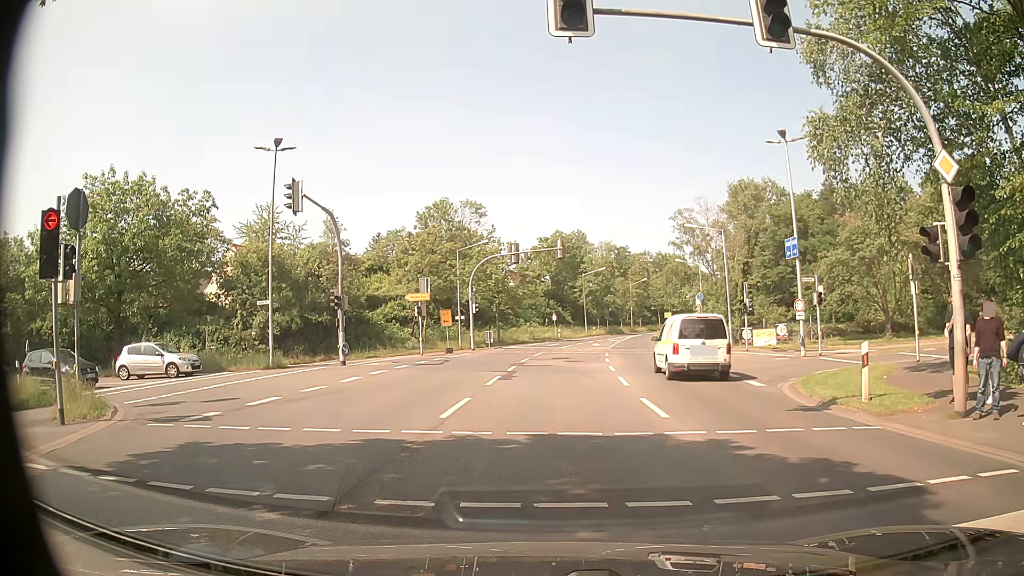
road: secondary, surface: asphalt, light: Day
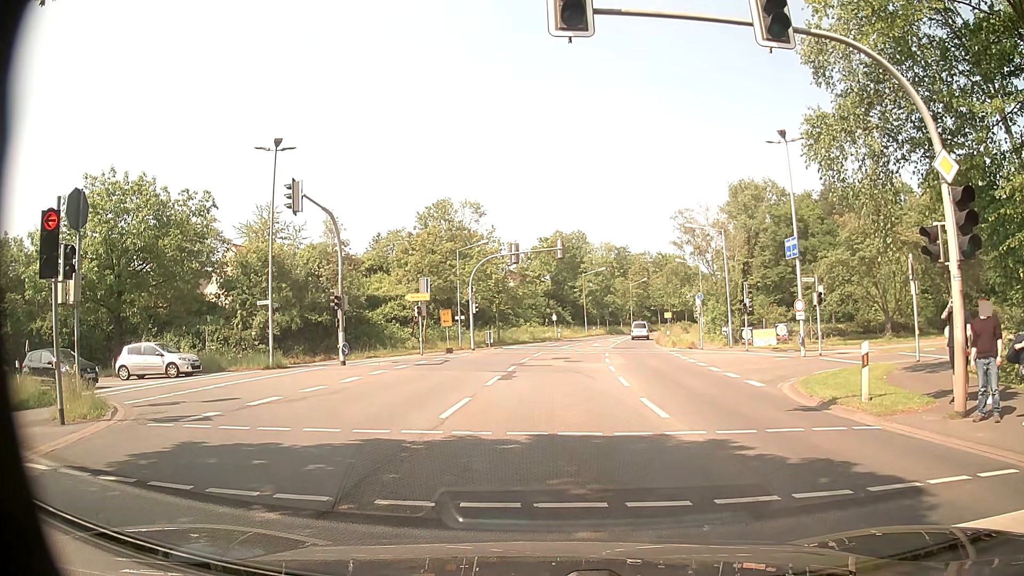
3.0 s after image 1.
(0.0, 0.0) m; 0°
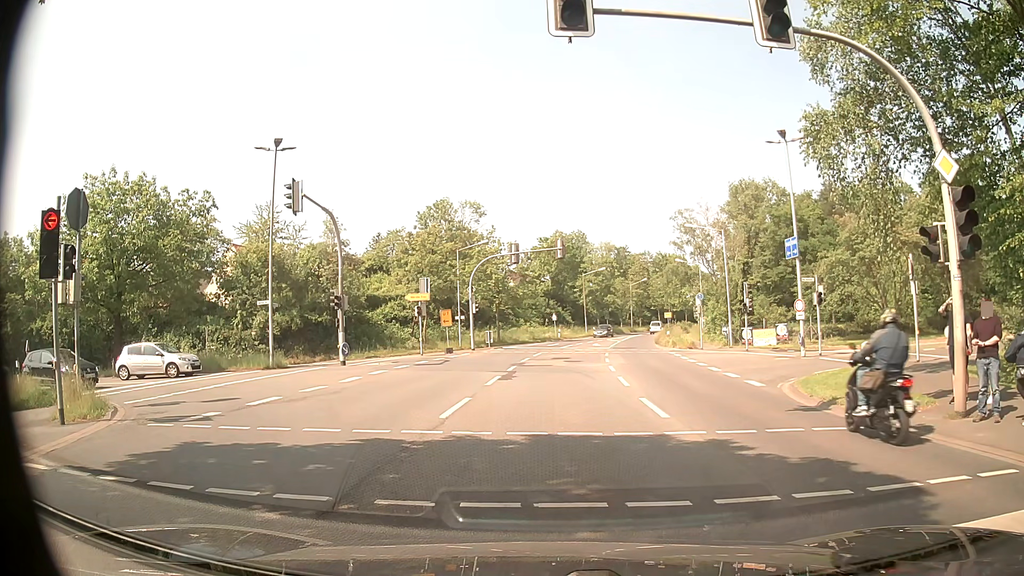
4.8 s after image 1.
(0.0, 0.0) m; 0°
